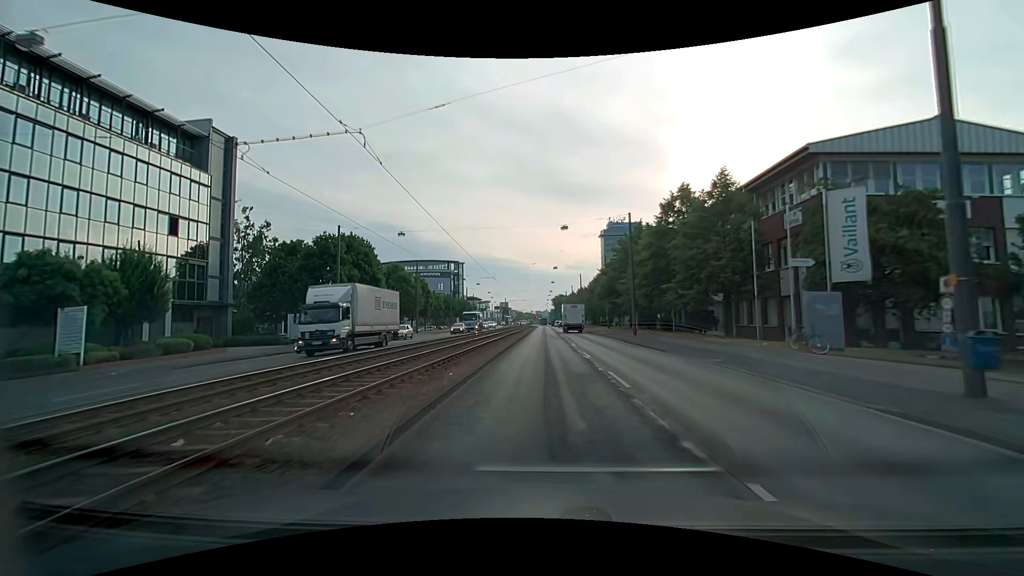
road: primary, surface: asphalt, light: Day
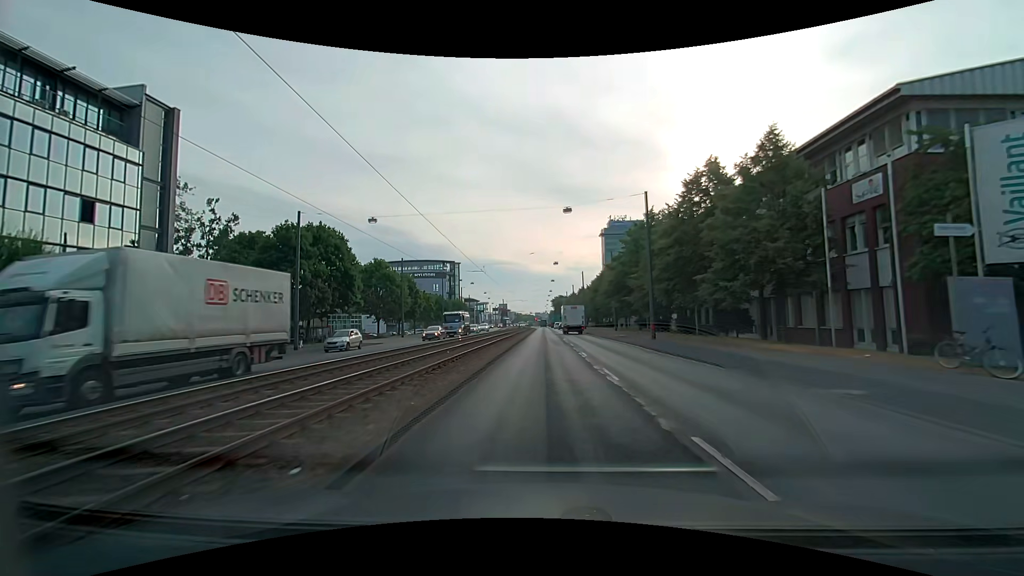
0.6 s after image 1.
(0.0, +7.4) m; 0°
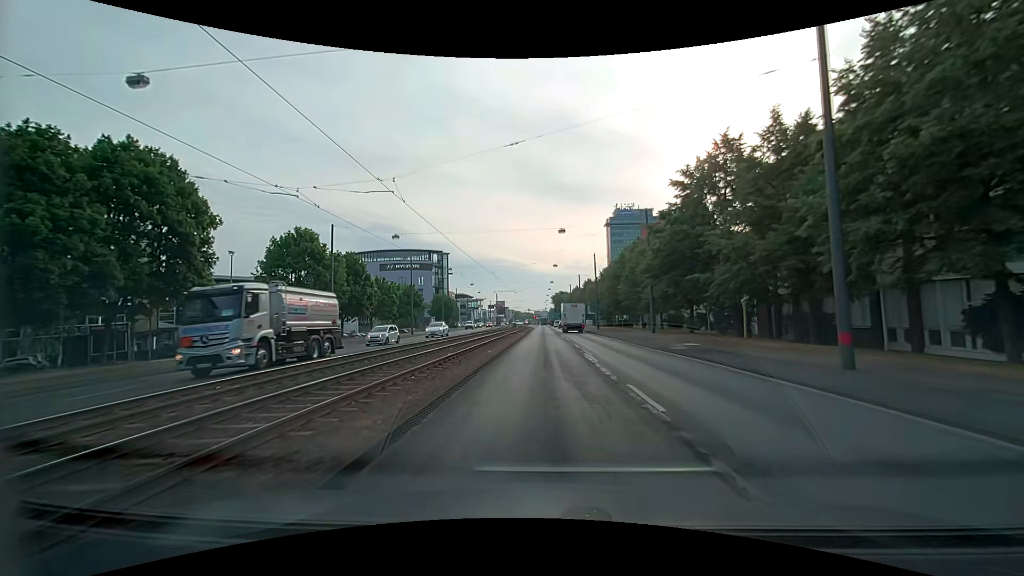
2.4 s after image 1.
(0.0, +22.4) m; 0°
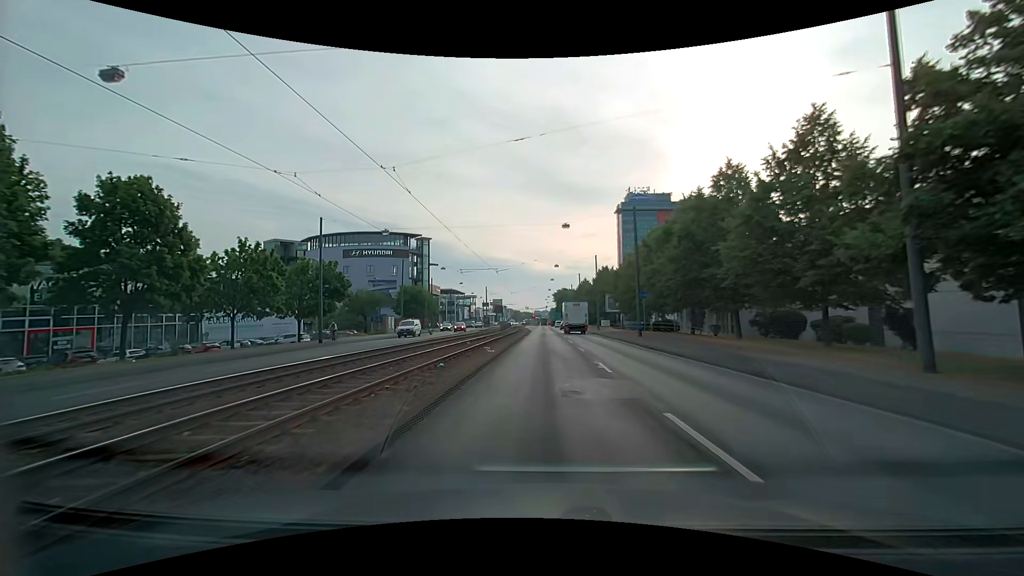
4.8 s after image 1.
(0.0, +30.1) m; 0°
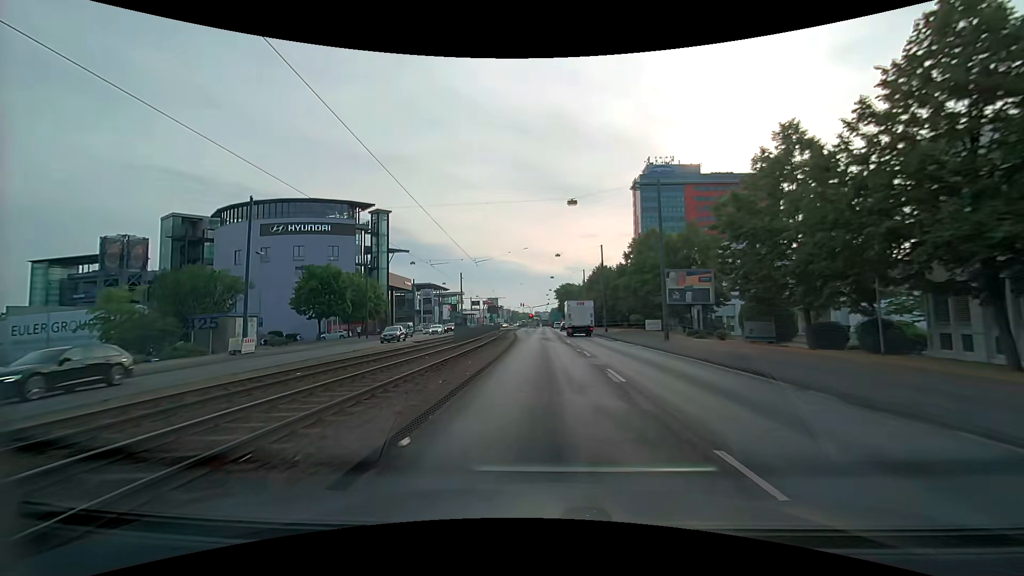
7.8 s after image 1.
(+0.1, +38.1) m; 0°
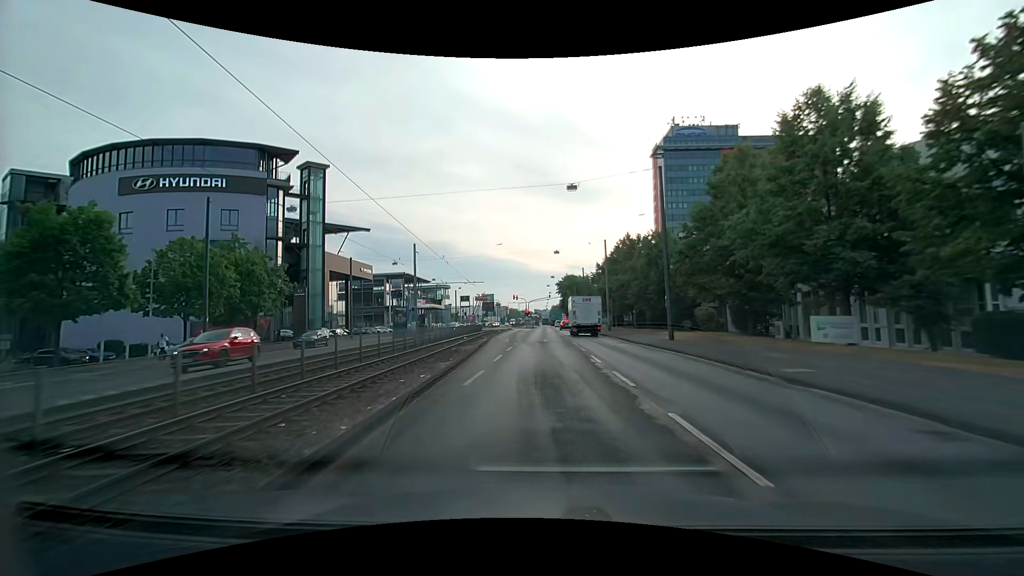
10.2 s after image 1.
(-0.1, +31.1) m; 0°
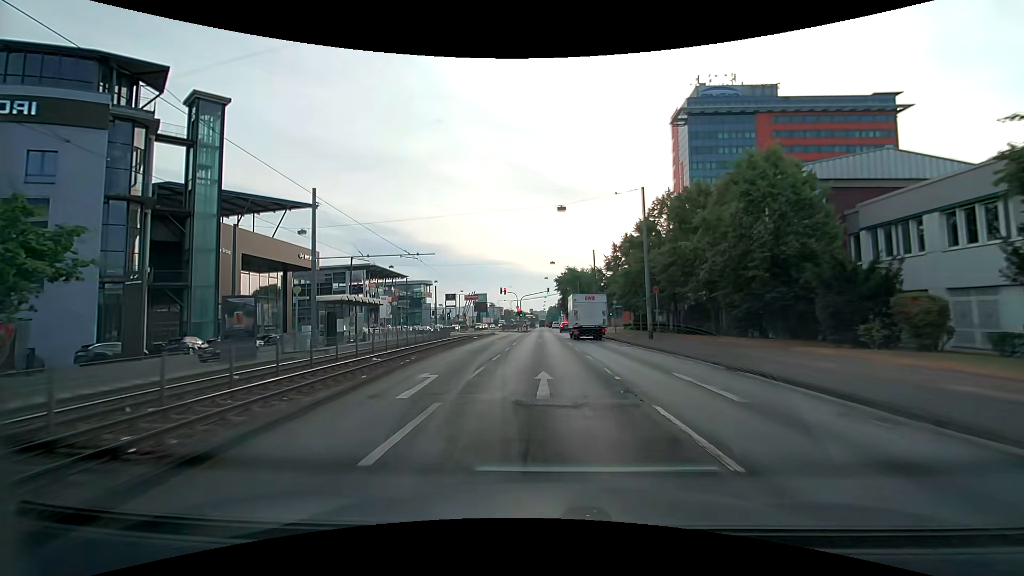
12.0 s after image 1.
(0.0, +23.7) m; 0°
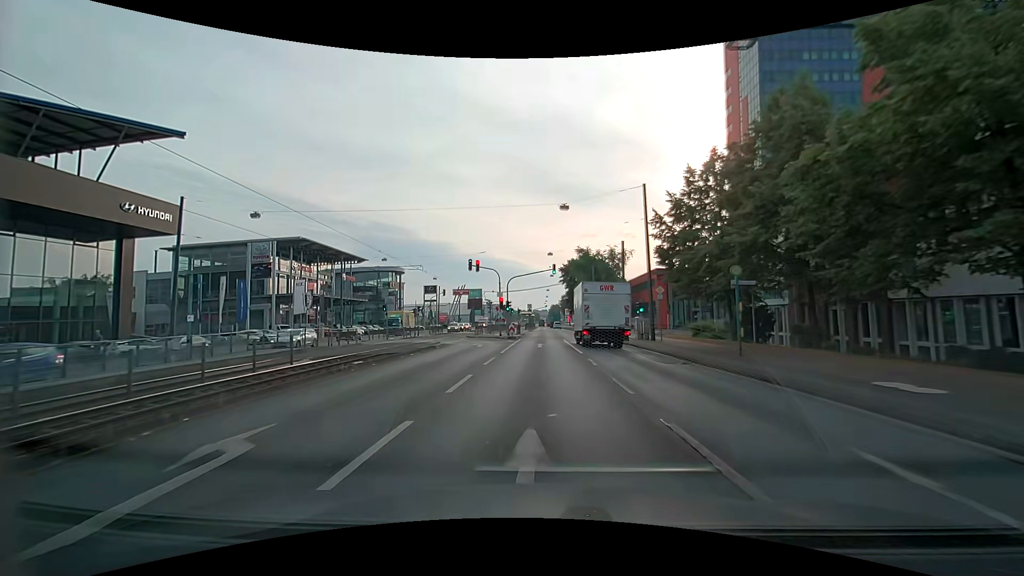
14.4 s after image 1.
(0.0, +32.1) m; 0°
(0, +10) (0, +20) (0, +30) (0, +40) (0, +50) (0, +60) (0, +70) (0, +80) (0, +90) (0, +100) m
